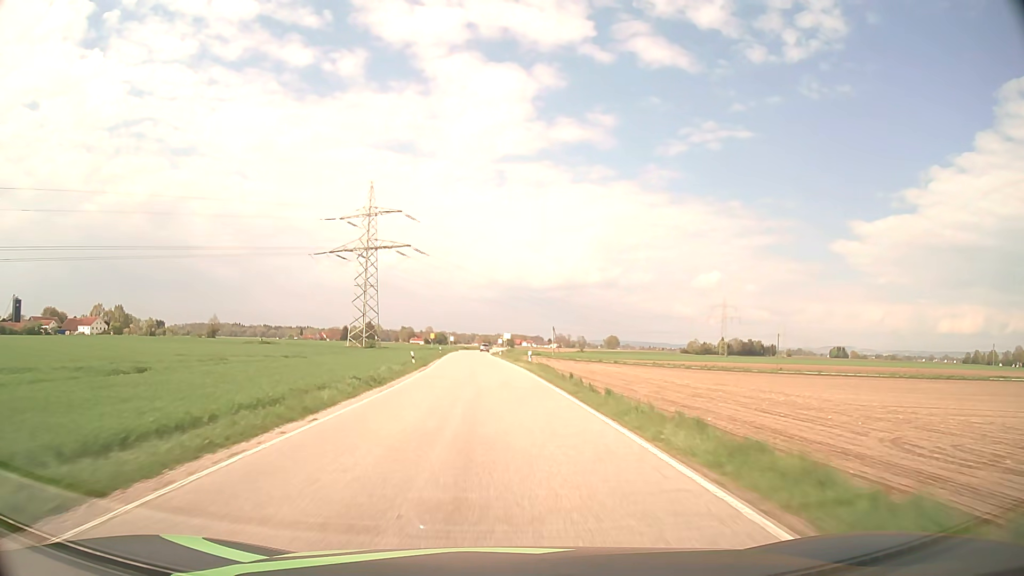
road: secondary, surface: asphalt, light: Day
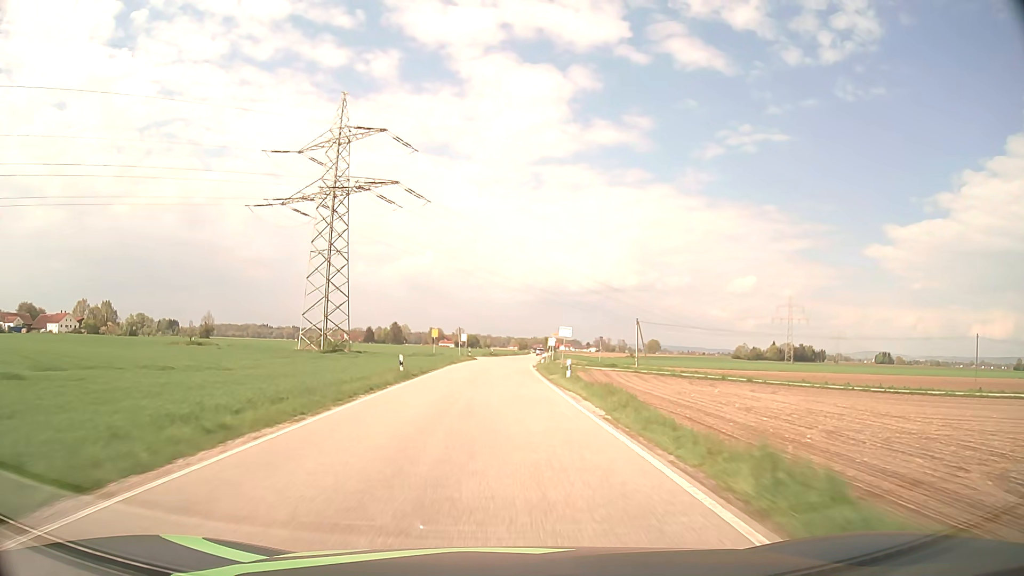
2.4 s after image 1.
(-1.7, +50.1) m; -3°
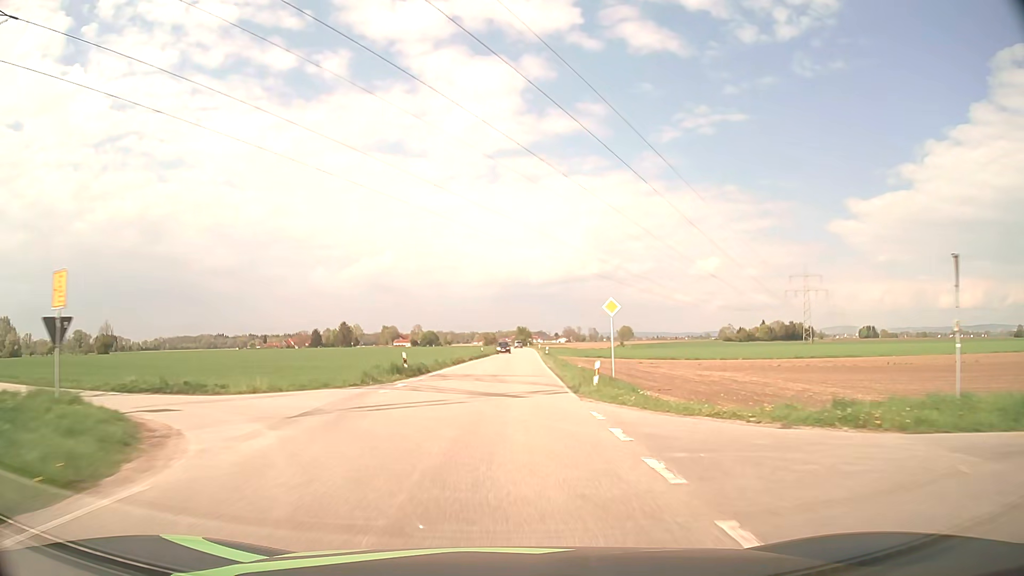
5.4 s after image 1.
(+0.7, +62.8) m; +3°
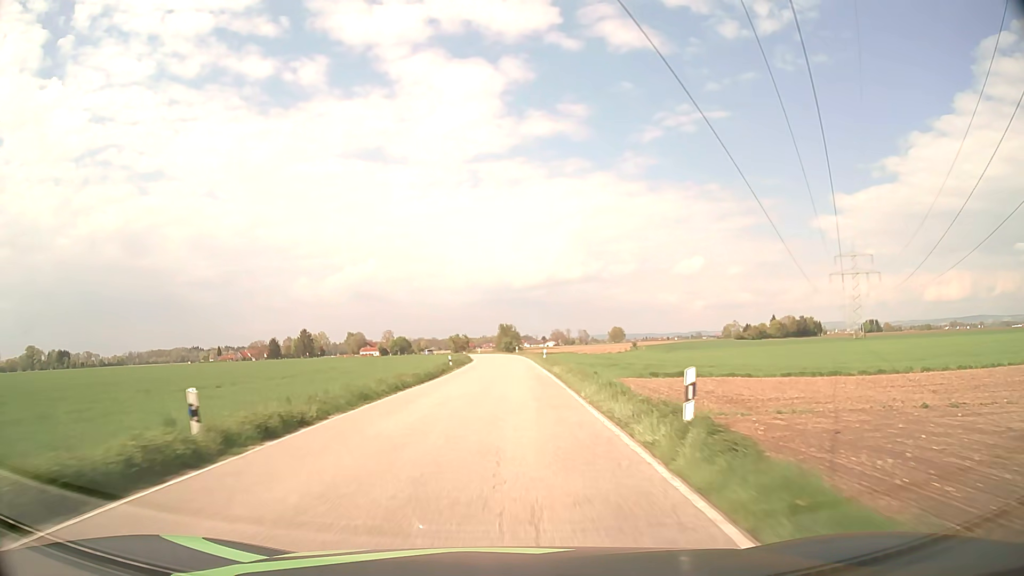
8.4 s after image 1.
(+1.7, +62.7) m; +1°
(0, +10) (0, +20) (0, +30) (0, +40) (0, +50) (+1, +60) (0, +70) (0, +80) (-1, +90) (-2, +100) m
